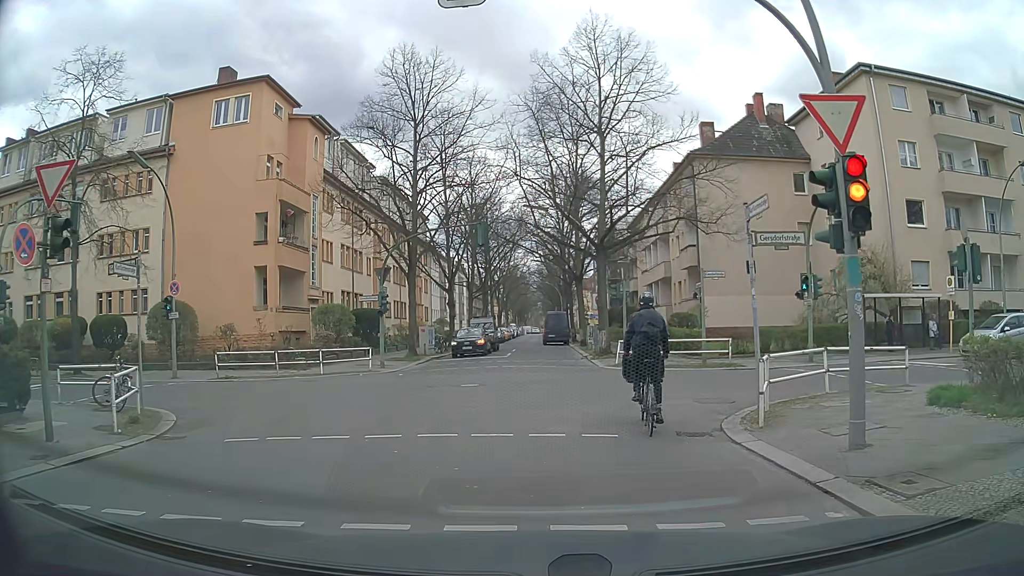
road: residential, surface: asphalt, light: Day
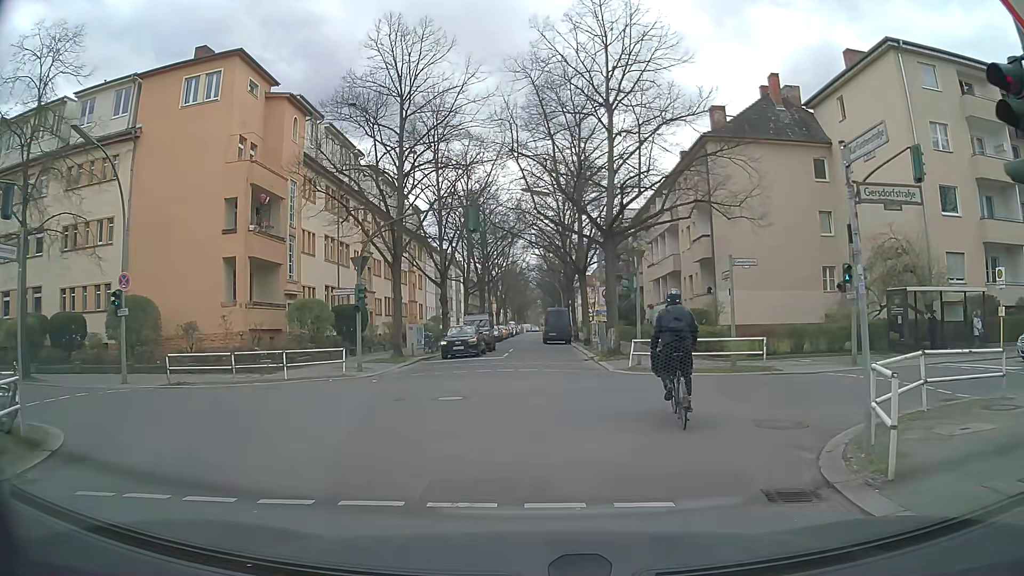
(-0.1, +3.8) m; -1°
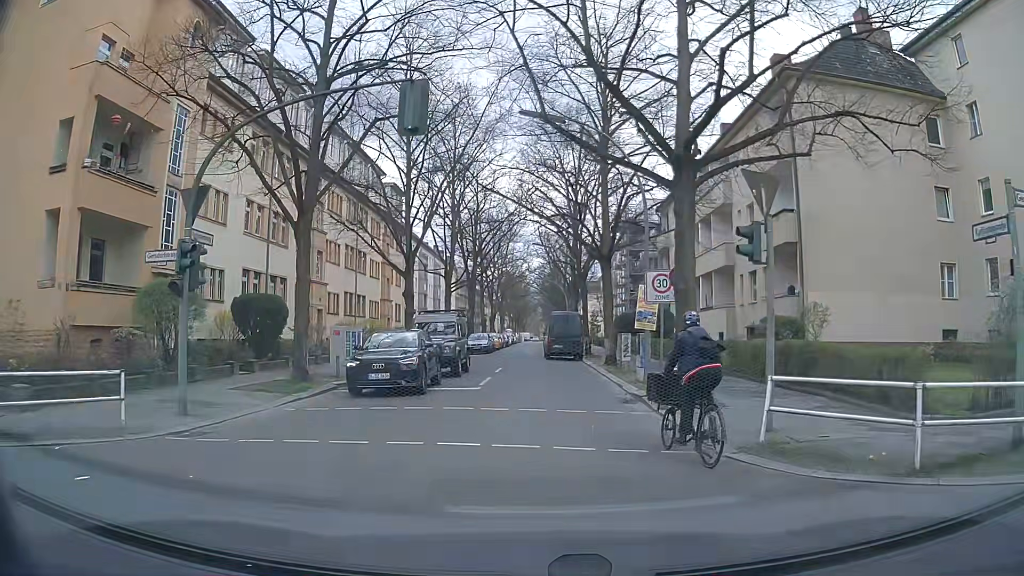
(-0.1, +12.9) m; -1°
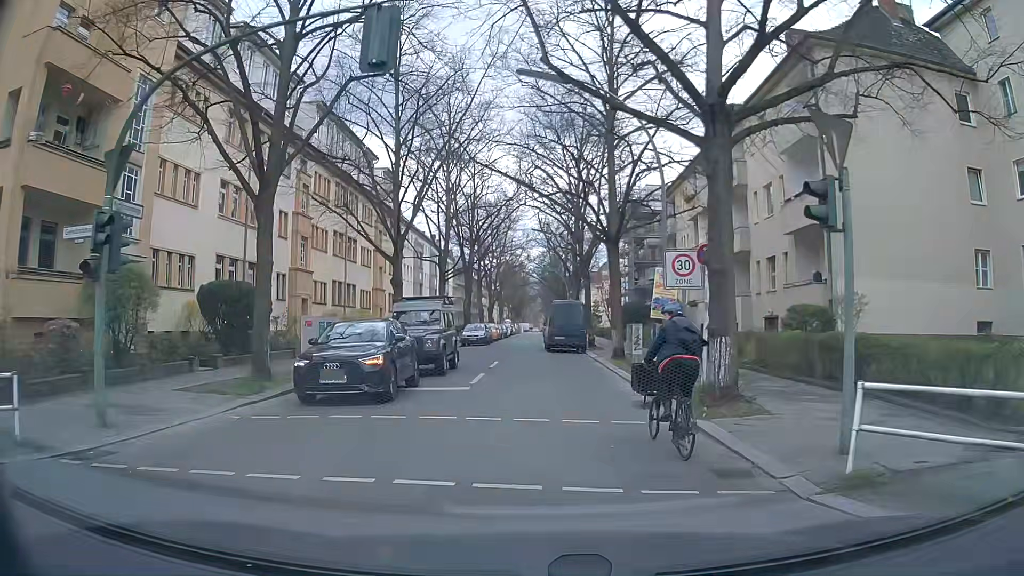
(0.0, +2.7) m; -1°
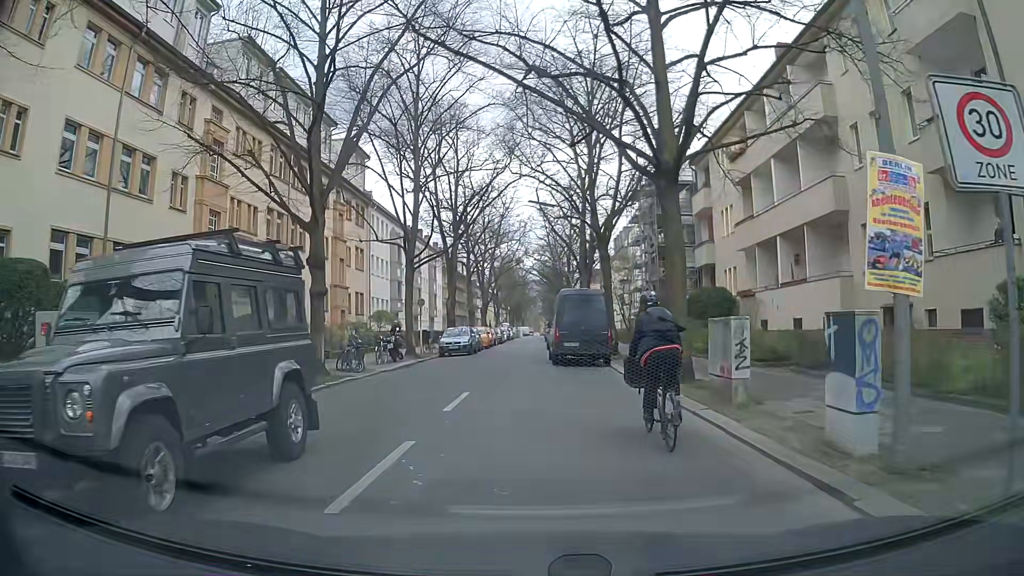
(+0.3, +11.0) m; 0°
